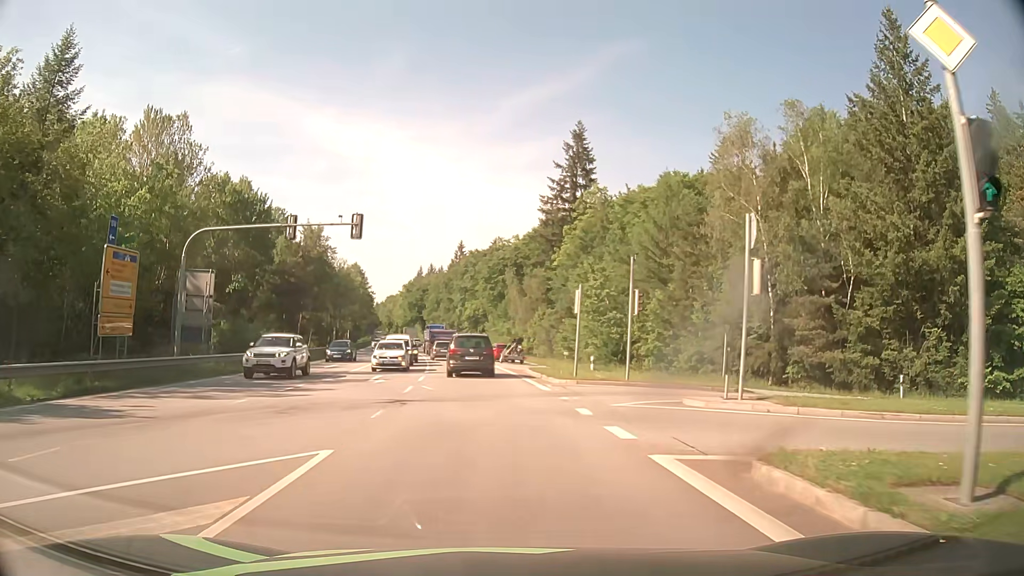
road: secondary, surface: asphalt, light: Day
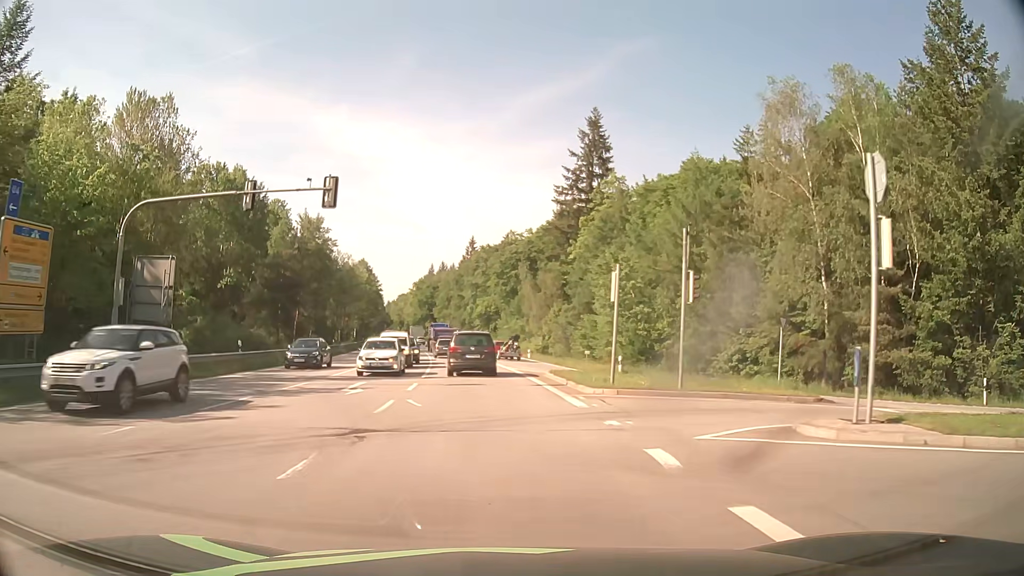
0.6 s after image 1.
(-0.1, +5.8) m; -1°
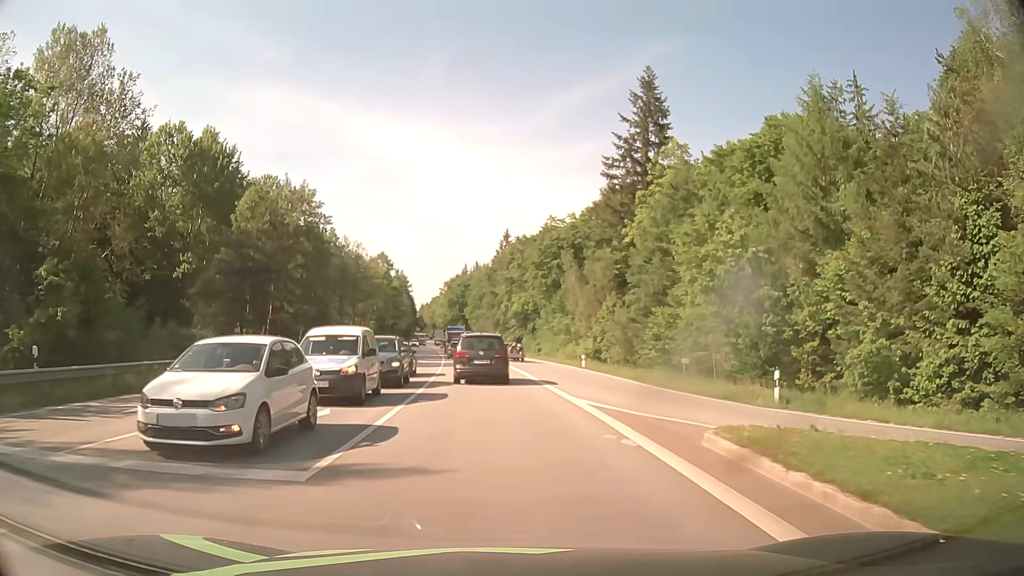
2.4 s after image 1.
(-0.5, +17.8) m; -3°
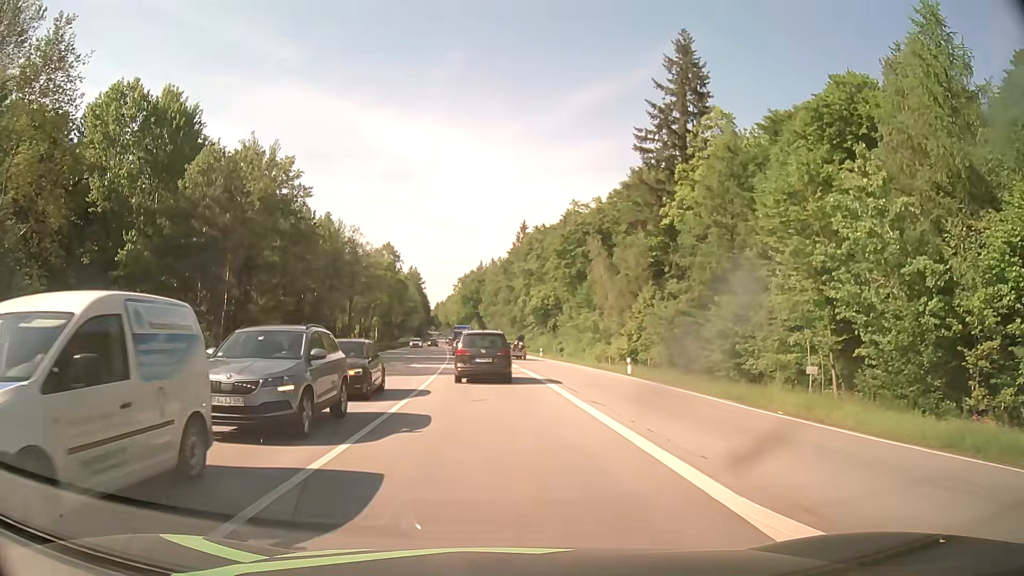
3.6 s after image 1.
(-0.2, +11.6) m; -2°
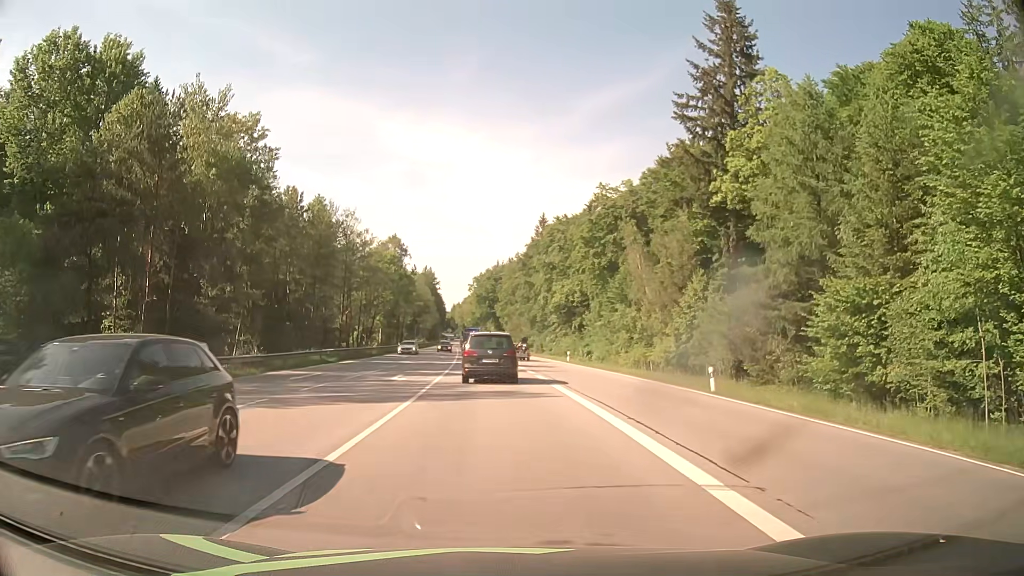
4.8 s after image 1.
(-0.2, +11.7) m; -2°
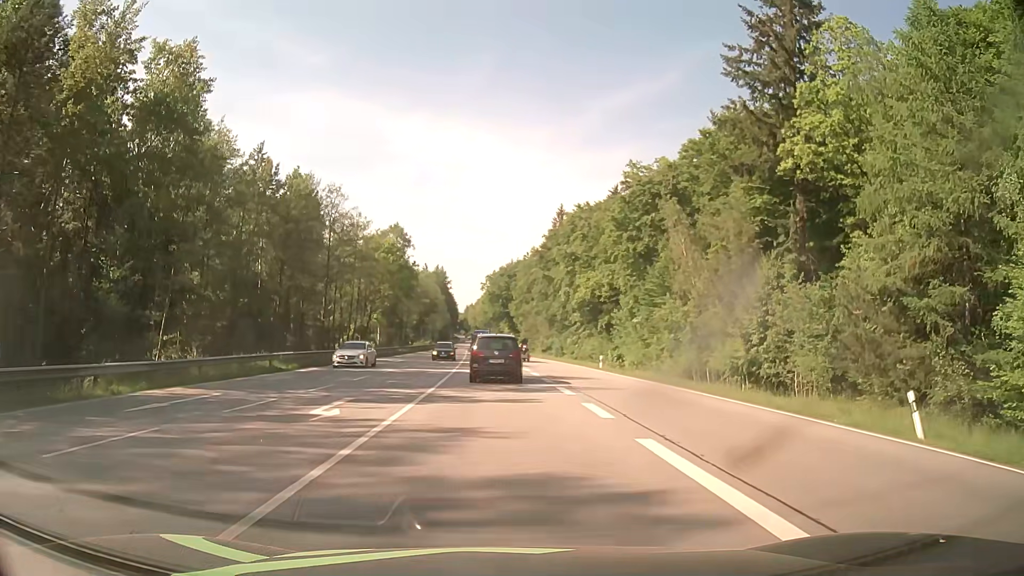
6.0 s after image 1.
(-0.1, +12.2) m; -1°
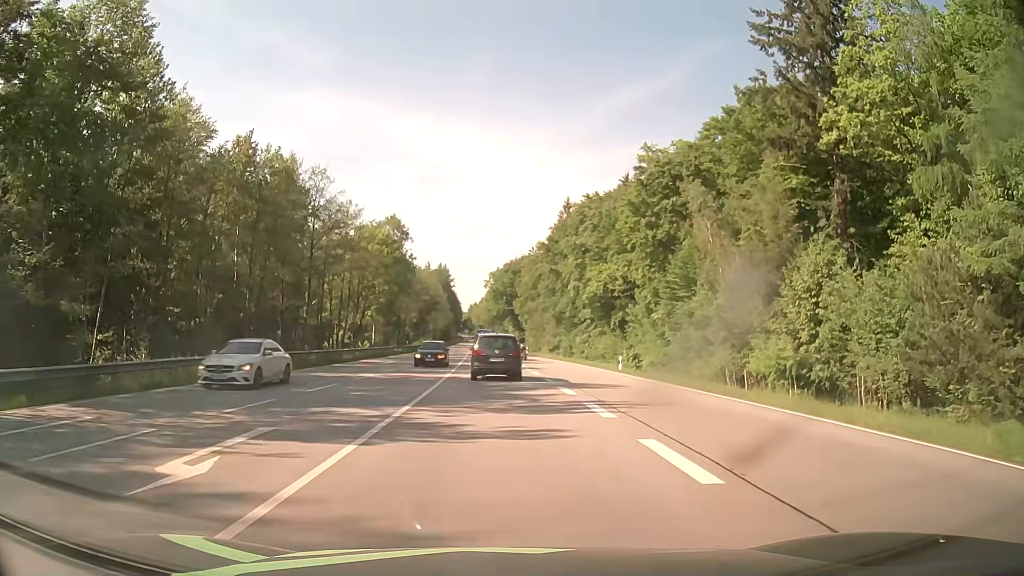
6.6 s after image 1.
(0.0, +6.3) m; 0°
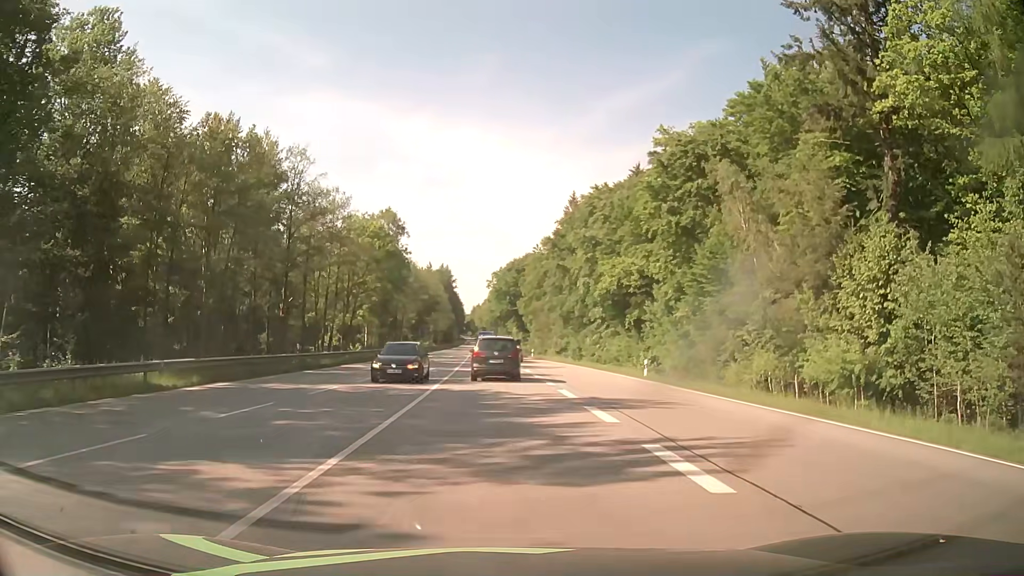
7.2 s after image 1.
(0.0, +6.5) m; 0°
(0, +10) (0, +20) (-1, +30) (-1, +40) (-1, +50) (-2, +60) (-2, +70) (-3, +80) (-3, +90) (-4, +100) m
